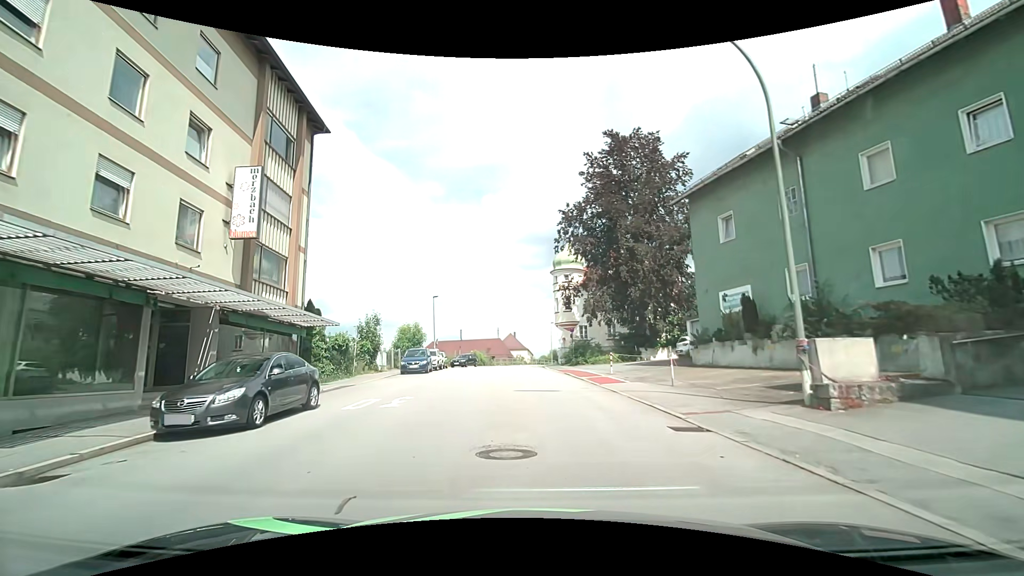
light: Day
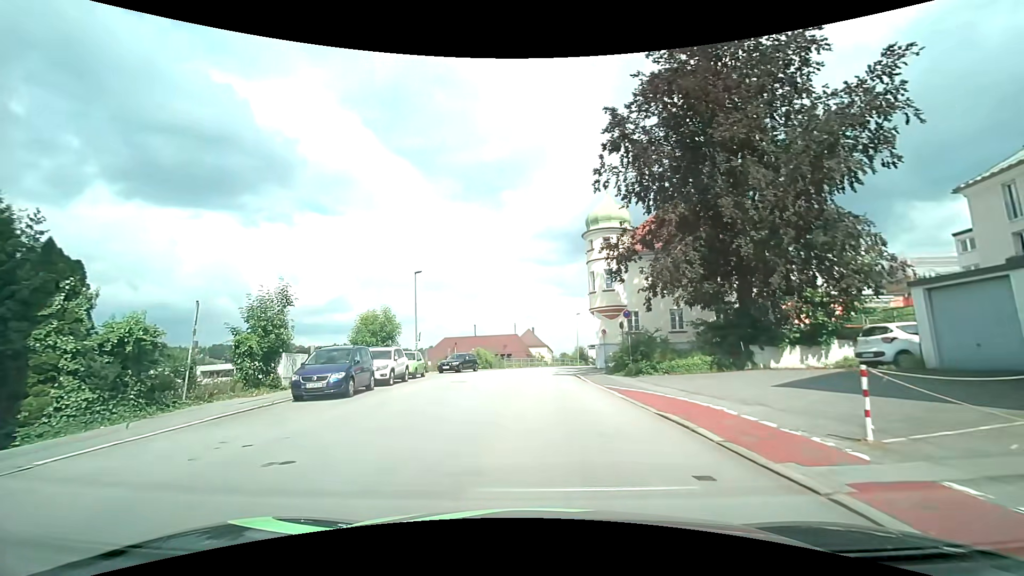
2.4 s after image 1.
(-0.2, +16.8) m; -2°
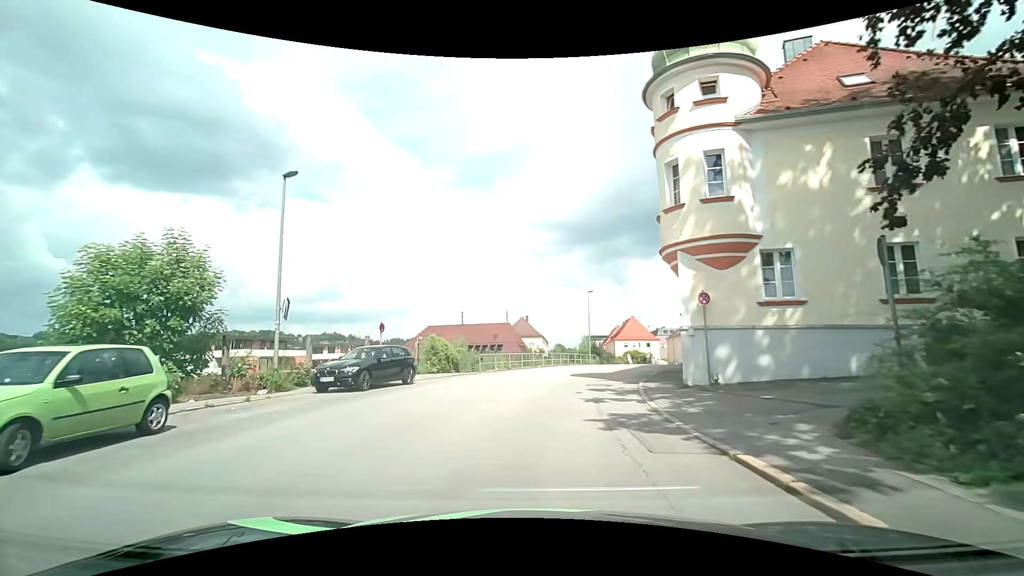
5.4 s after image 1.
(-0.1, +20.5) m; +2°
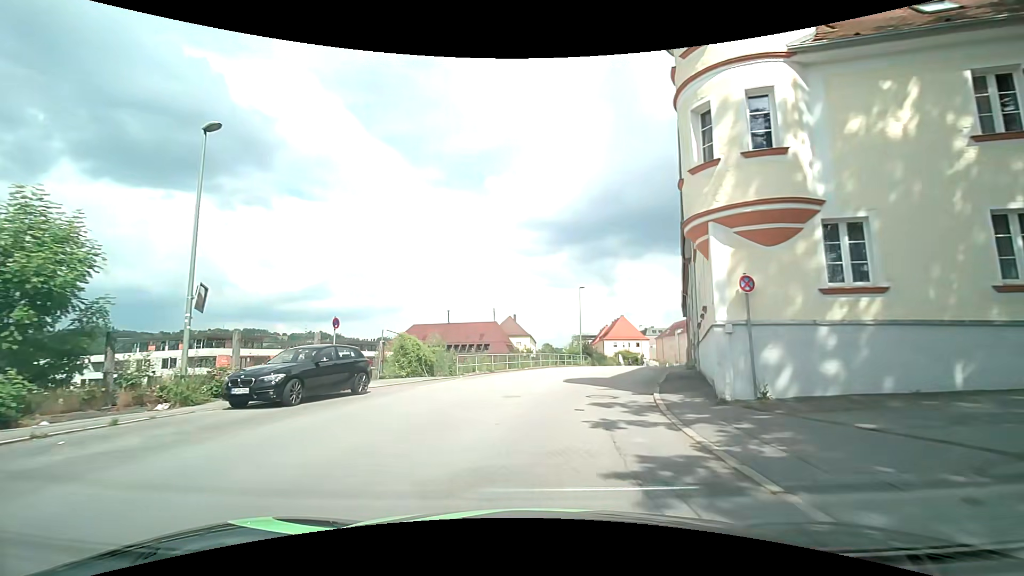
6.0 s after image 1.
(0.0, +3.7) m; +1°
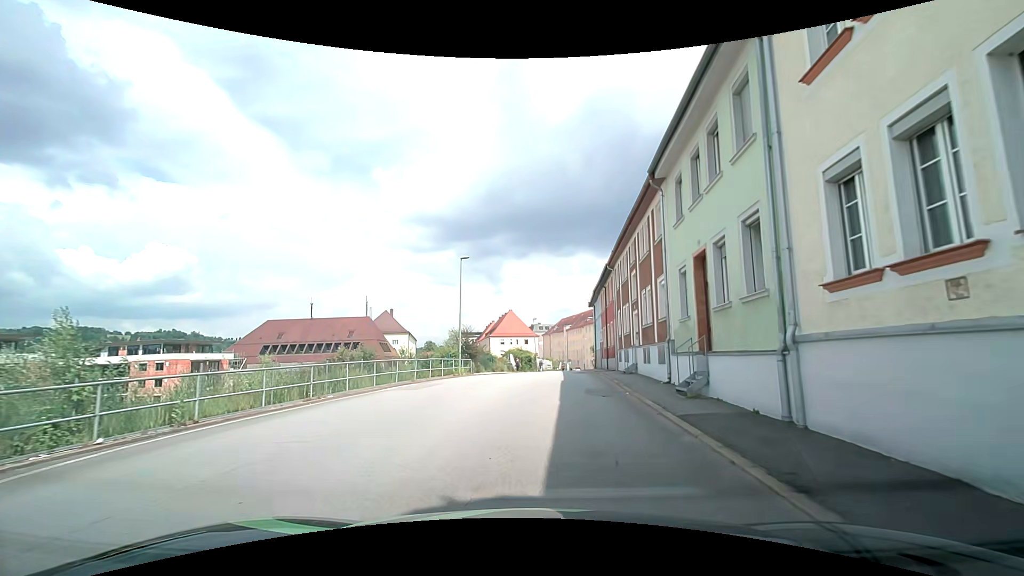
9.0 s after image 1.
(+1.5, +16.6) m; +13°
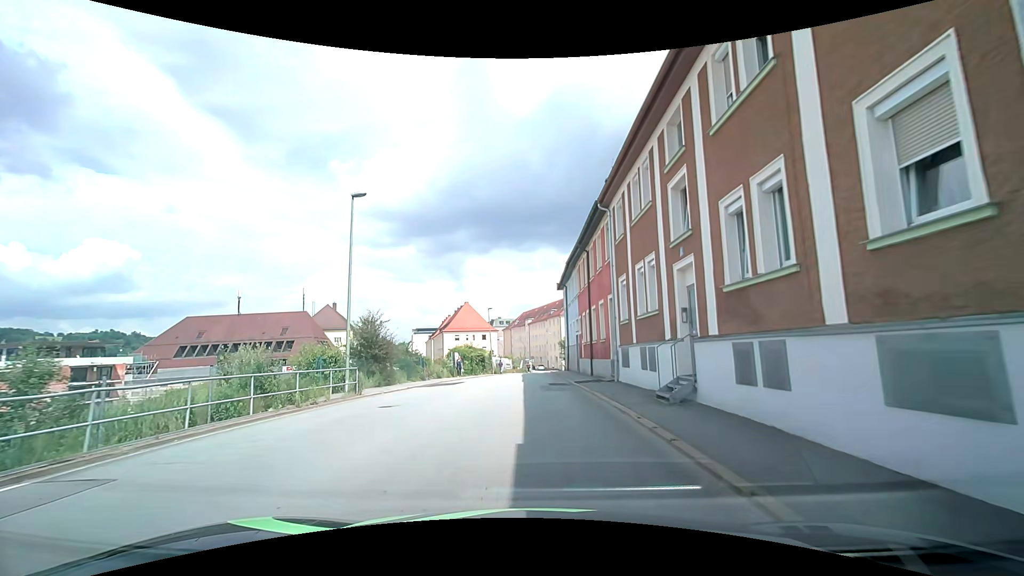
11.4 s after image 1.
(+0.5, +13.9) m; +4°
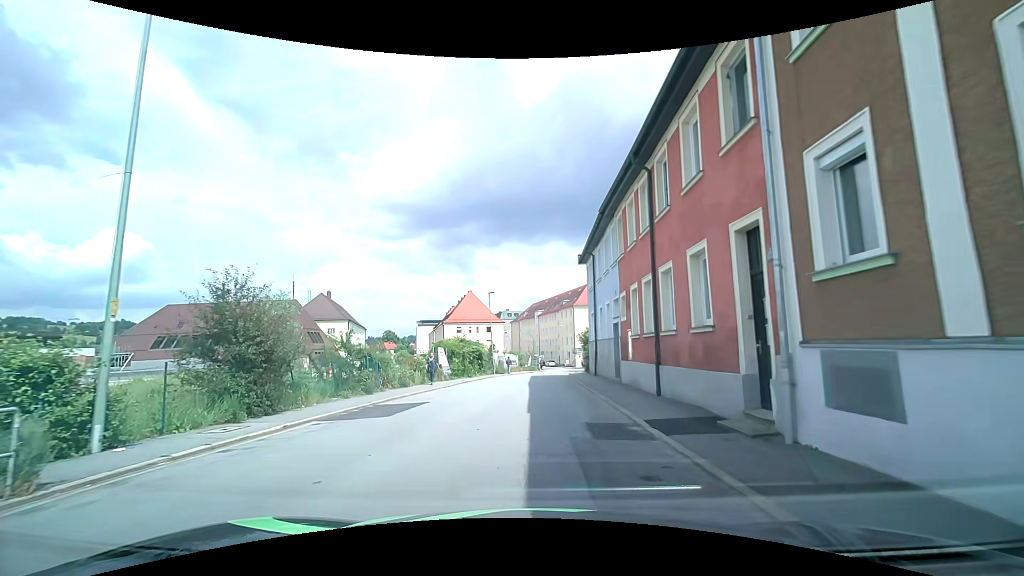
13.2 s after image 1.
(-0.2, +11.8) m; -2°
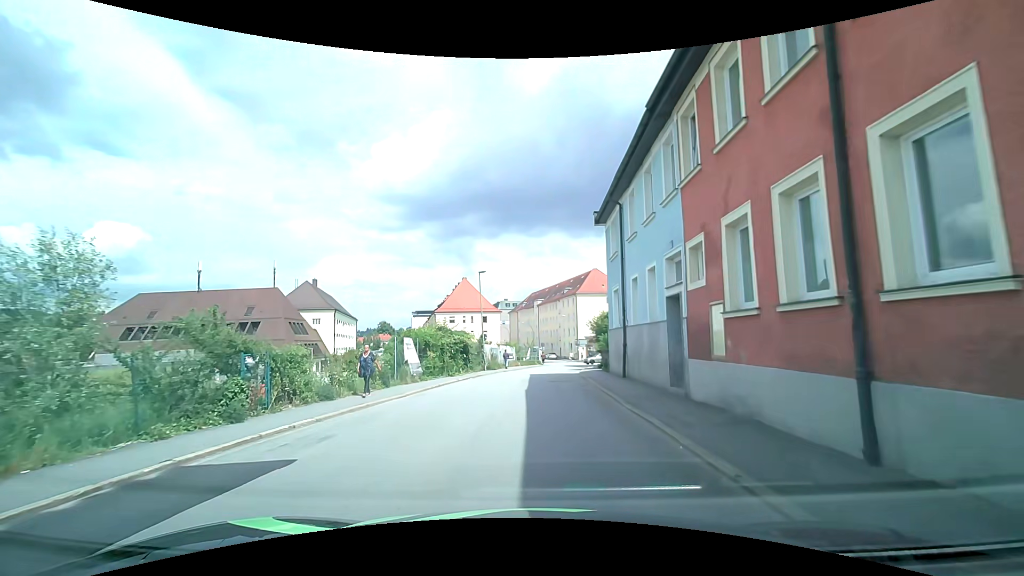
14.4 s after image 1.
(0.0, +8.5) m; 0°
(0, +10) (0, +20) (+1, +30) (+3, +40) (+5, +50) (+6, +59) (+8, +69) (+8, +79) (+6, +89) (+4, +99) m
